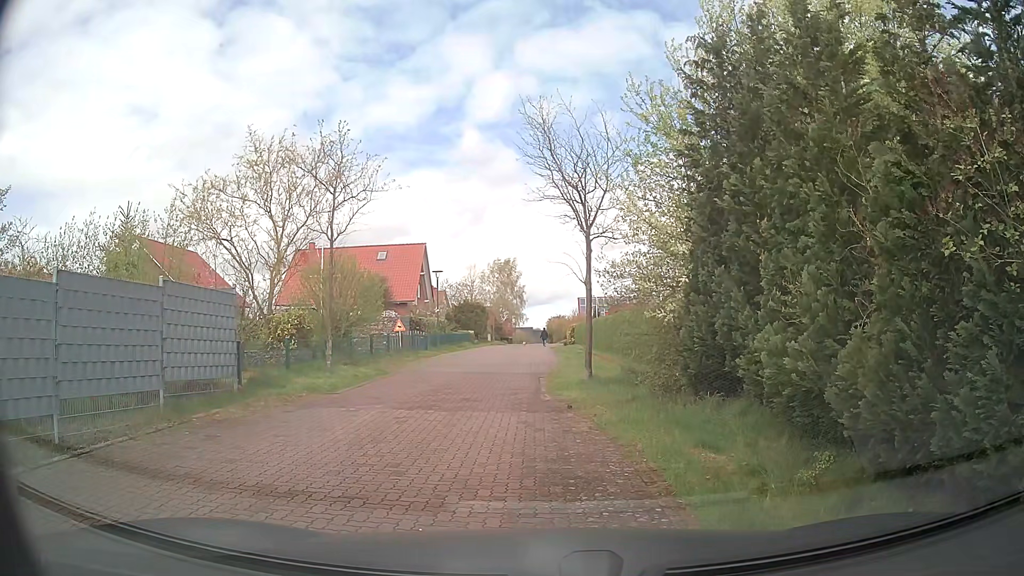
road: residential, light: Day
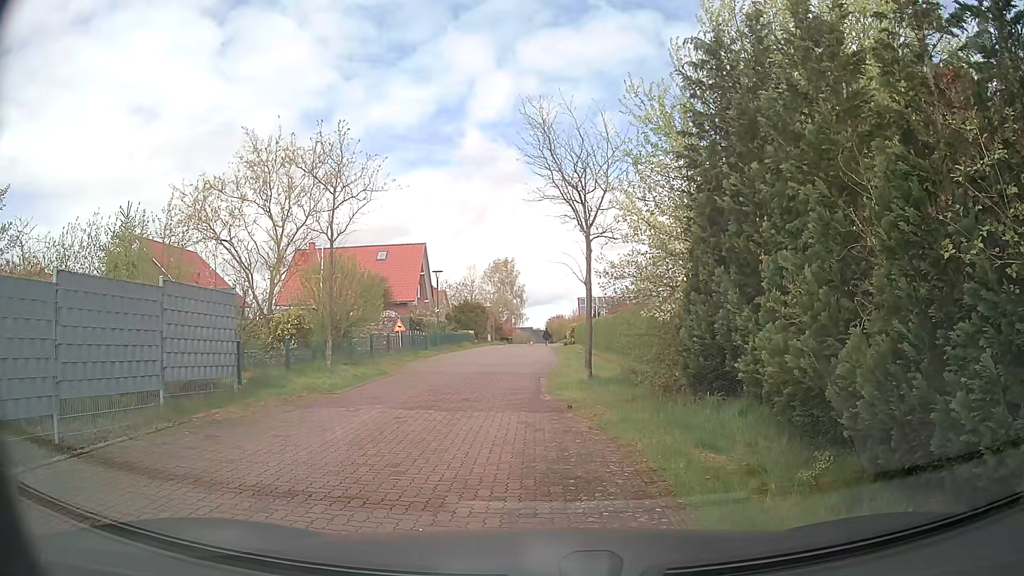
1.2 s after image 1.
(0.0, 0.0) m; 0°
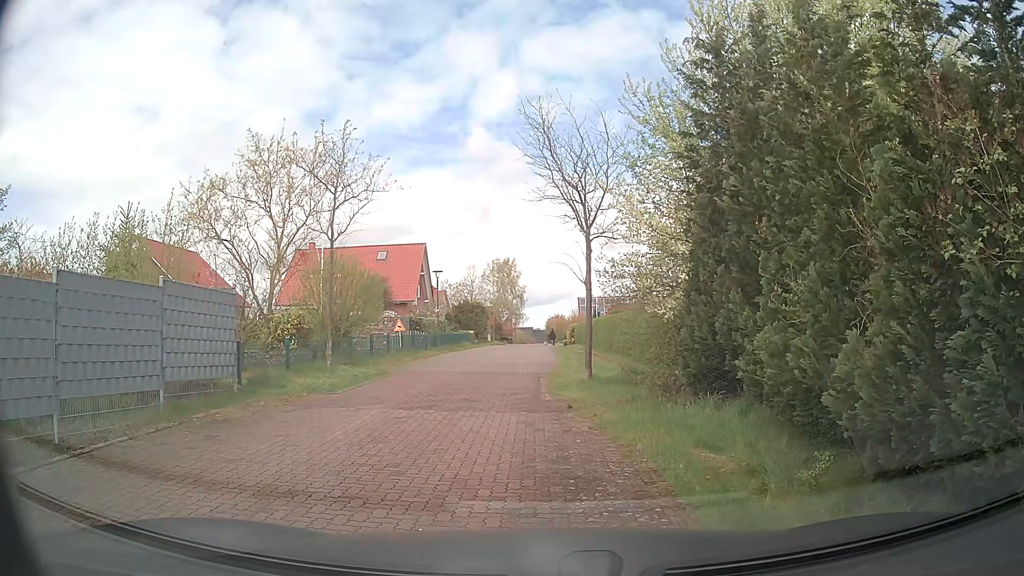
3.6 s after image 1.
(0.0, 0.0) m; 0°
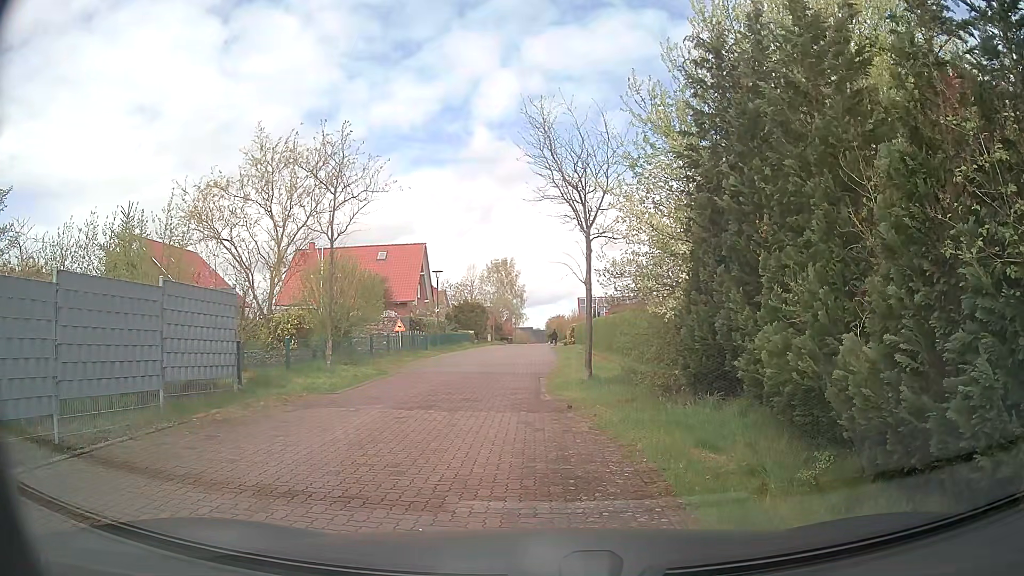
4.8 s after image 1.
(0.0, 0.0) m; 0°
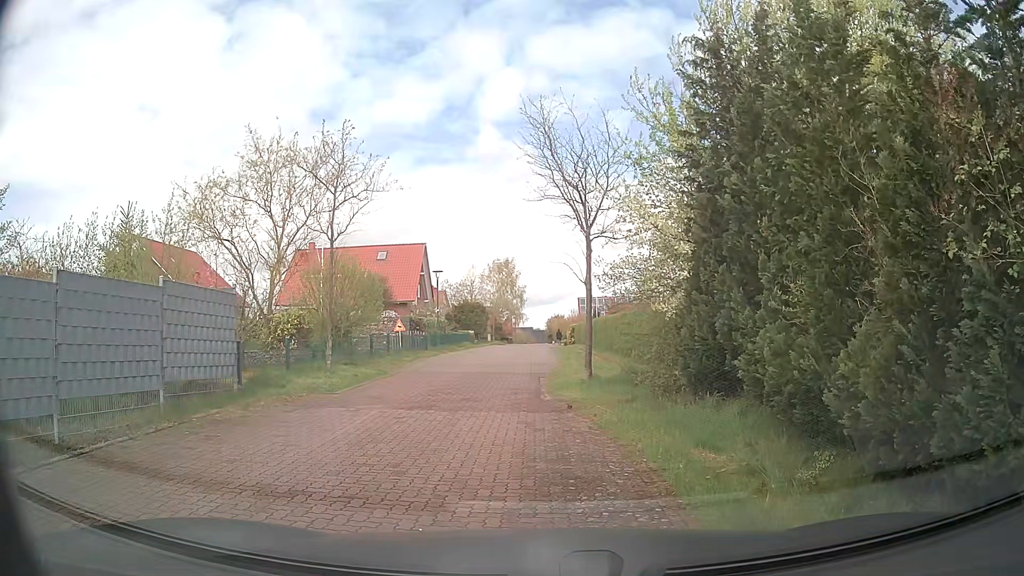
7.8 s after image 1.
(0.0, 0.0) m; 0°
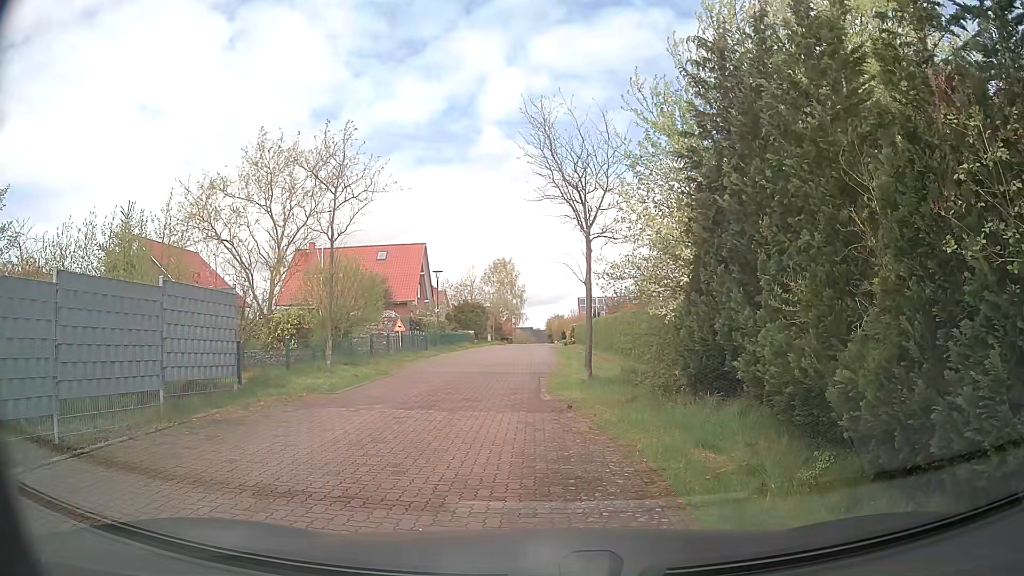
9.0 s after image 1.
(0.0, 0.0) m; 0°
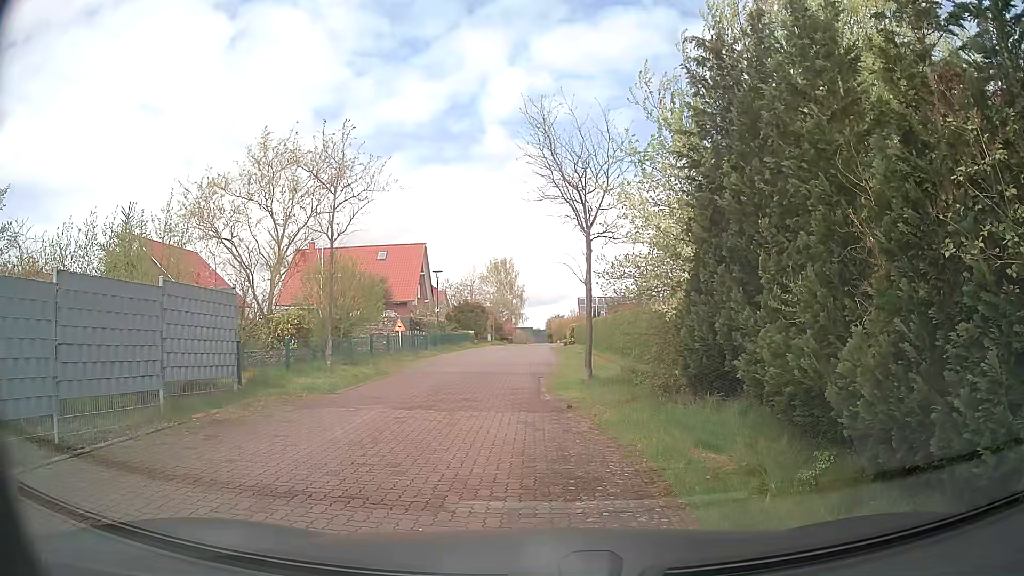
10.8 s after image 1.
(0.0, 0.0) m; 0°
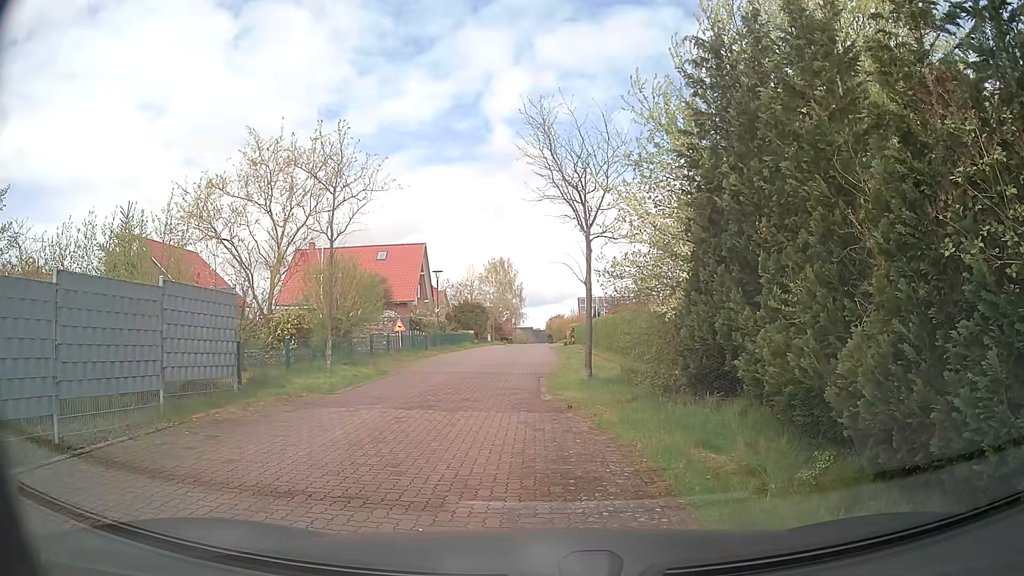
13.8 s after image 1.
(0.0, 0.0) m; 0°
